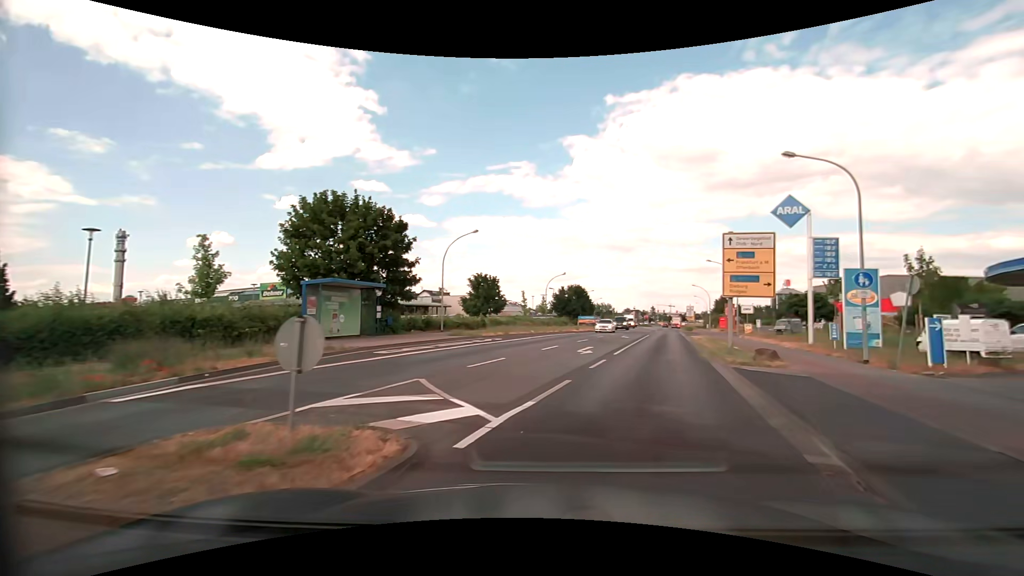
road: tertiary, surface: asphalt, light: Day
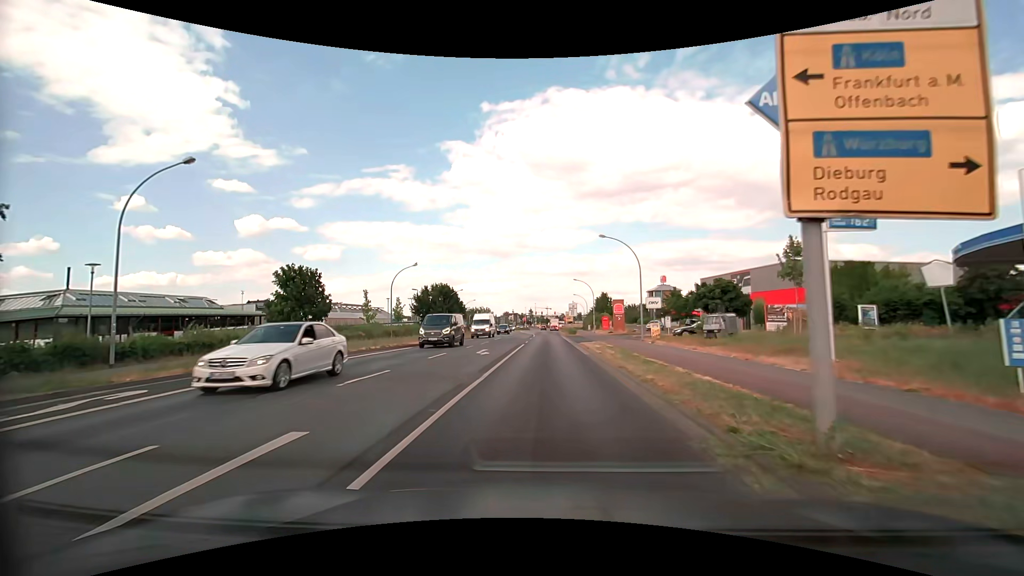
(+3.7, +17.6) m; +14°
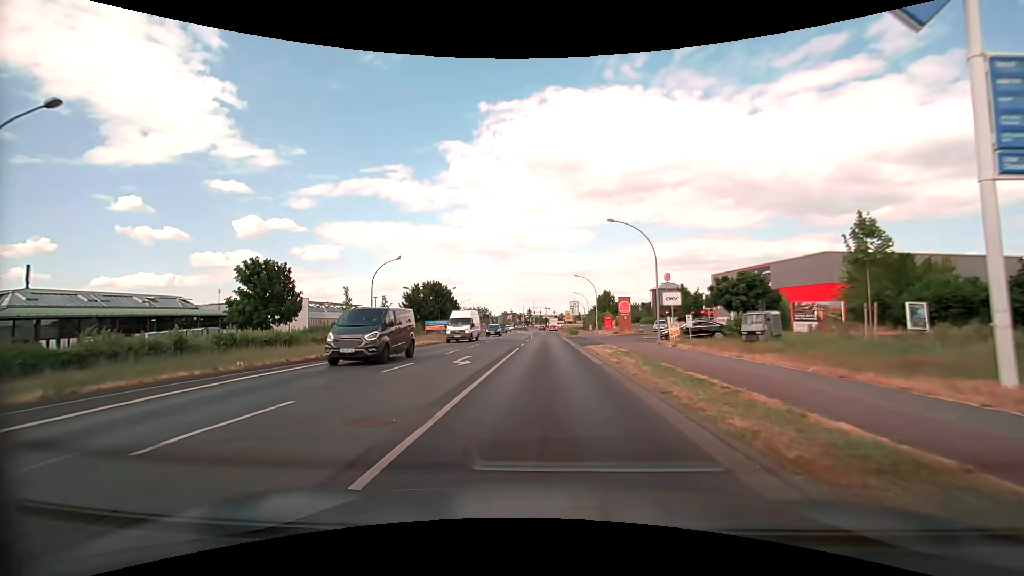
(0.0, +5.7) m; +1°
(0, +10) (0, +20) (0, +30) (0, +40) (0, +50) (0, +60) (-1, +70) (-2, +80) (-3, +90) (-4, +100) m
